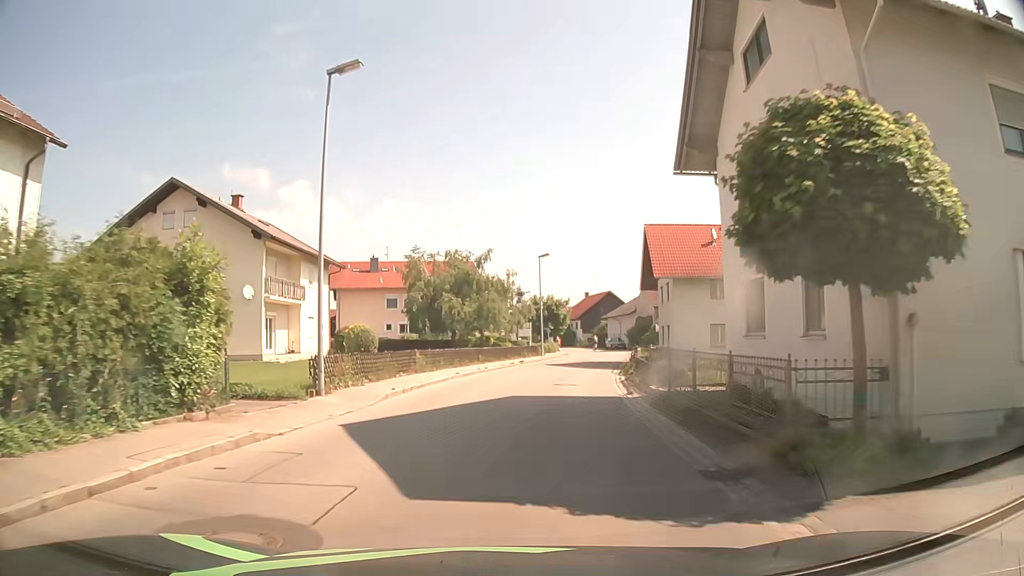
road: tertiary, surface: asphalt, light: Day
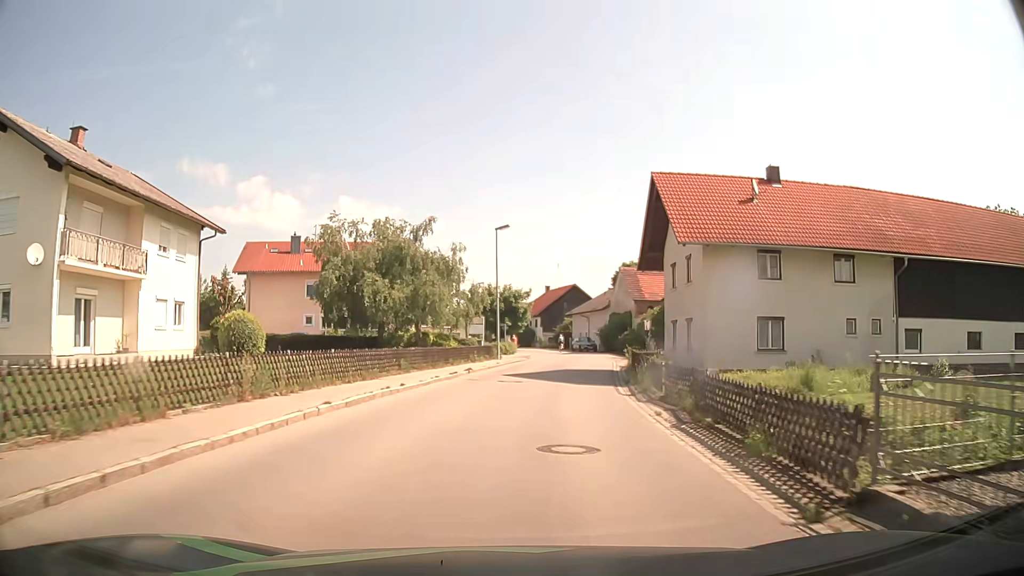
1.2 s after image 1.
(+0.3, +13.2) m; +3°
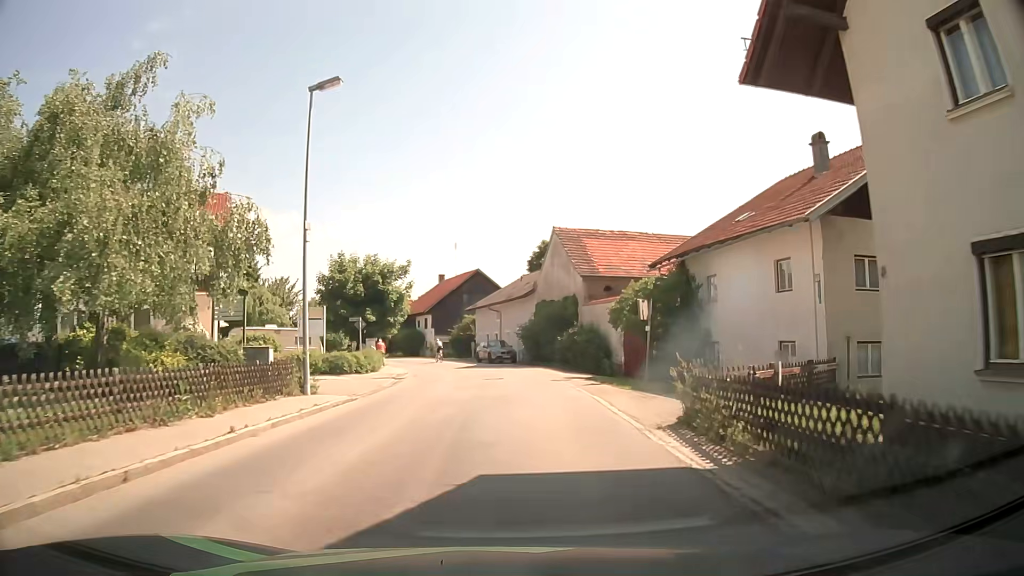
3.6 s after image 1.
(+2.0, +24.4) m; +9°
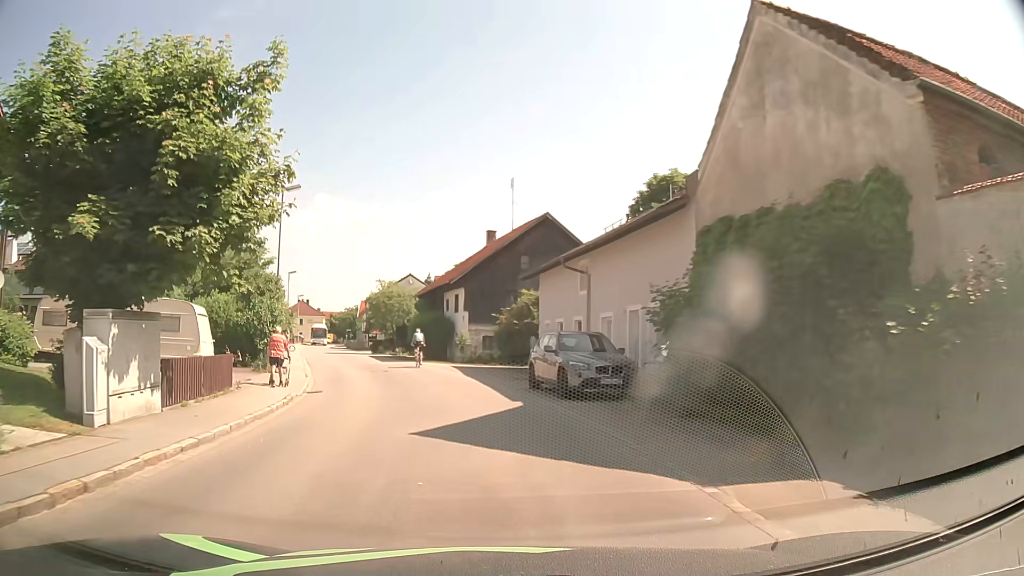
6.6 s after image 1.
(-0.2, +28.3) m; -6°
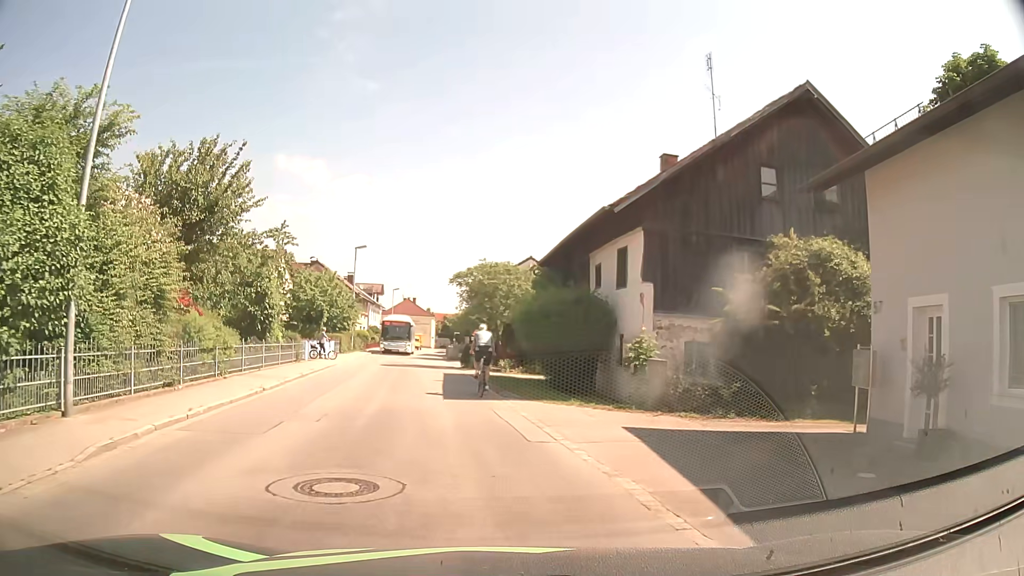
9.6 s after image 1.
(-2.3, +21.7) m; -11°
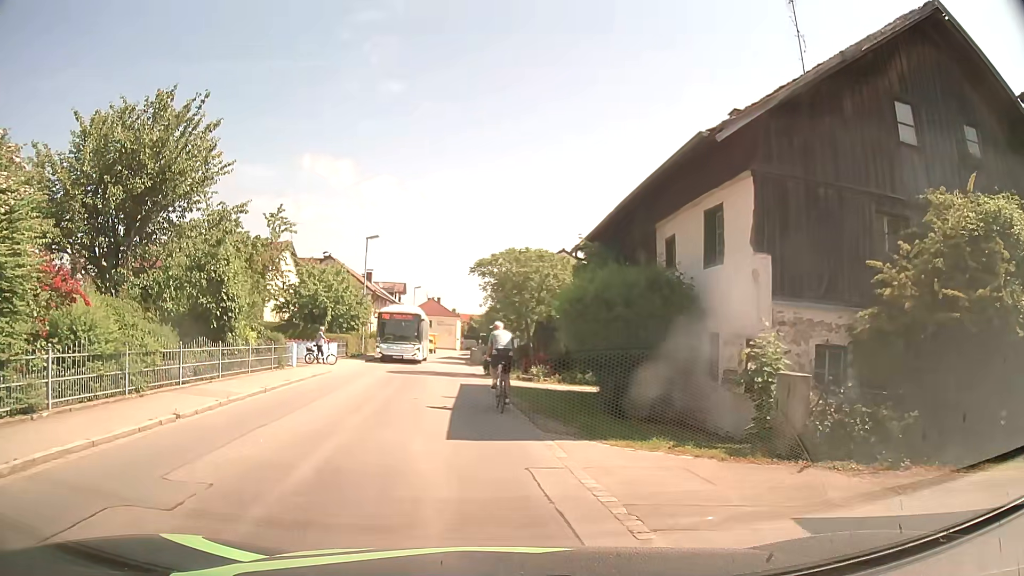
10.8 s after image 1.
(-0.1, +5.7) m; -1°
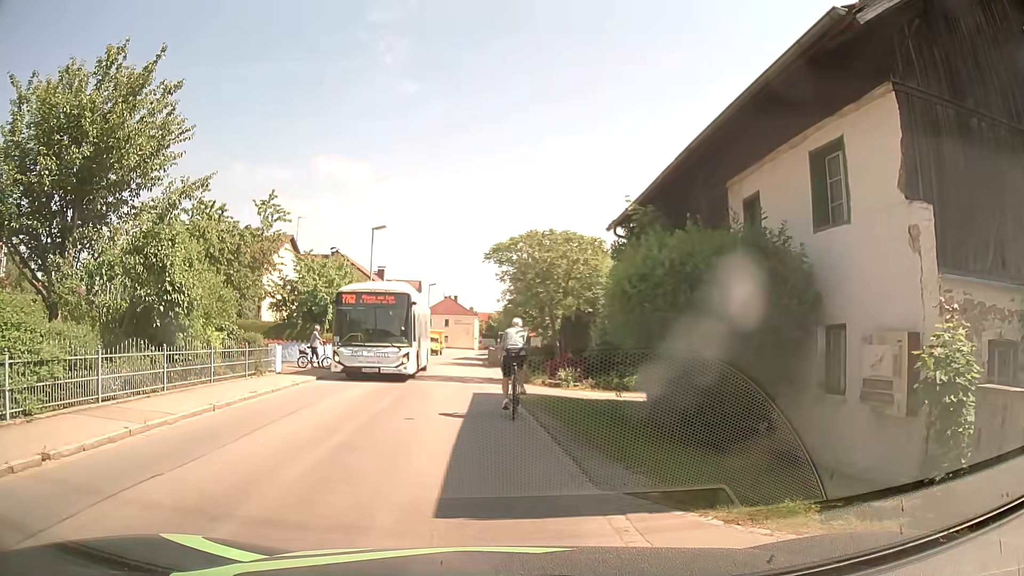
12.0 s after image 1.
(-0.1, +3.9) m; -2°
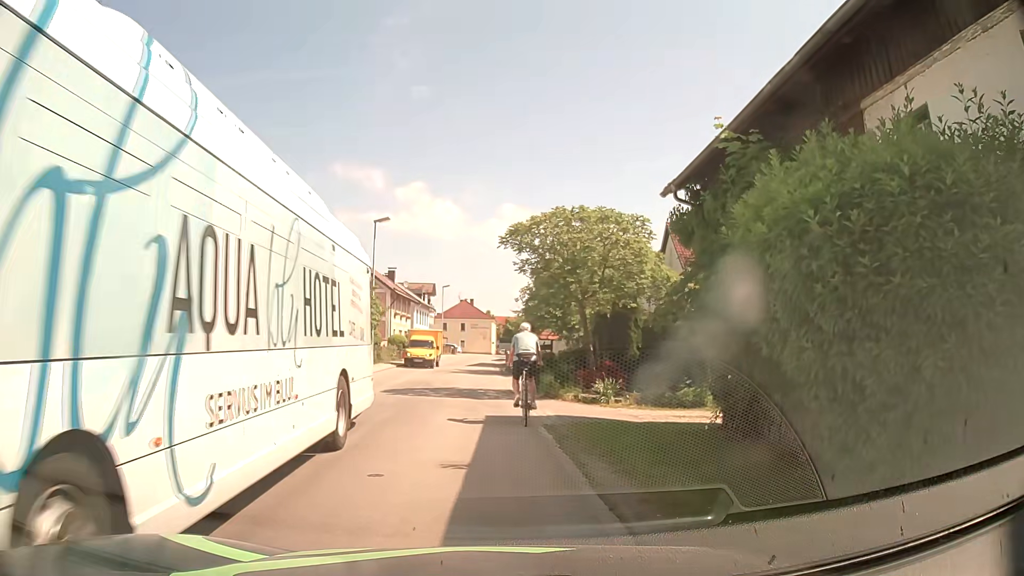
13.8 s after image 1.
(0.0, +4.5) m; 0°
